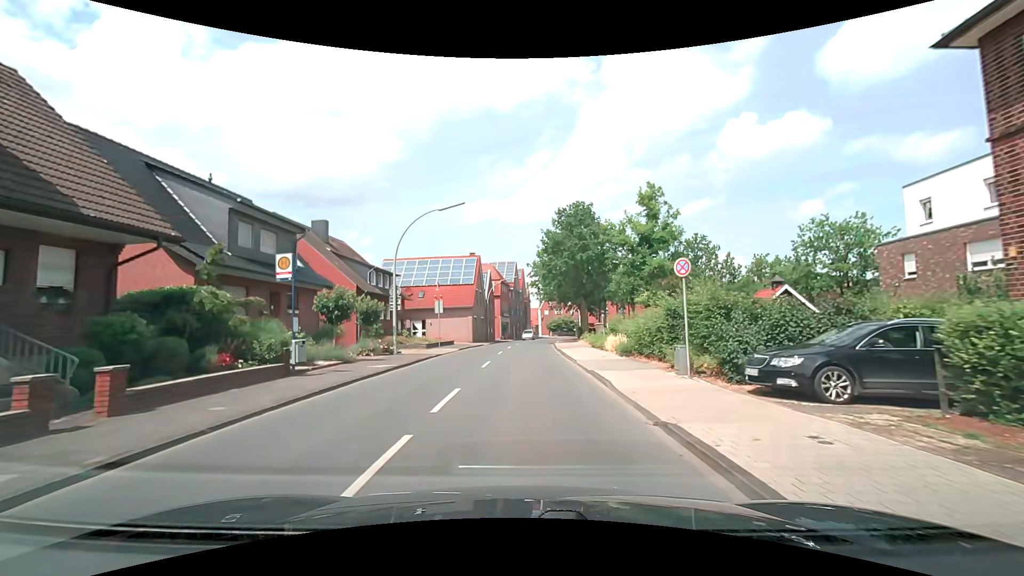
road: secondary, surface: asphalt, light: Day
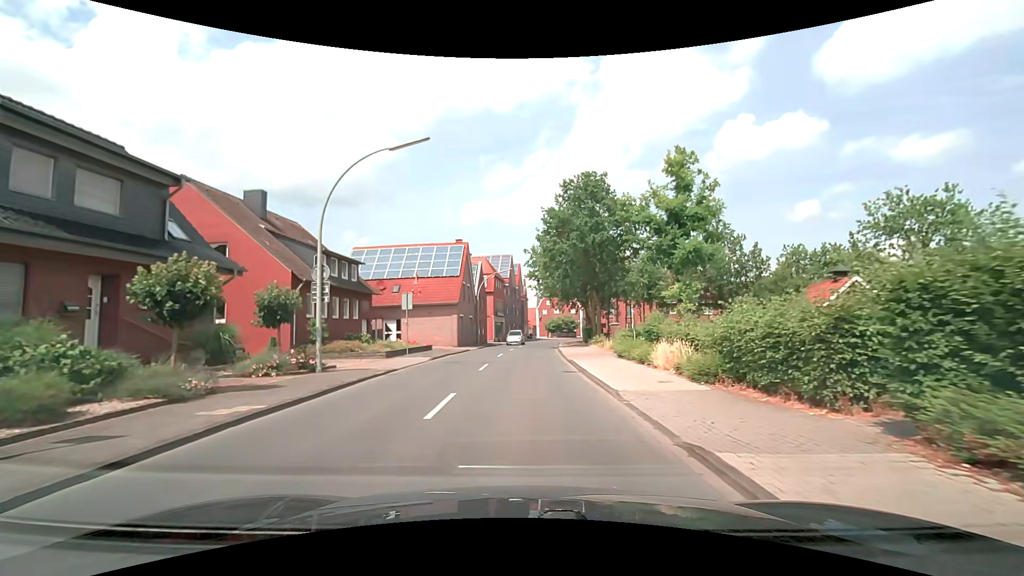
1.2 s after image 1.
(0.0, +9.3) m; +1°
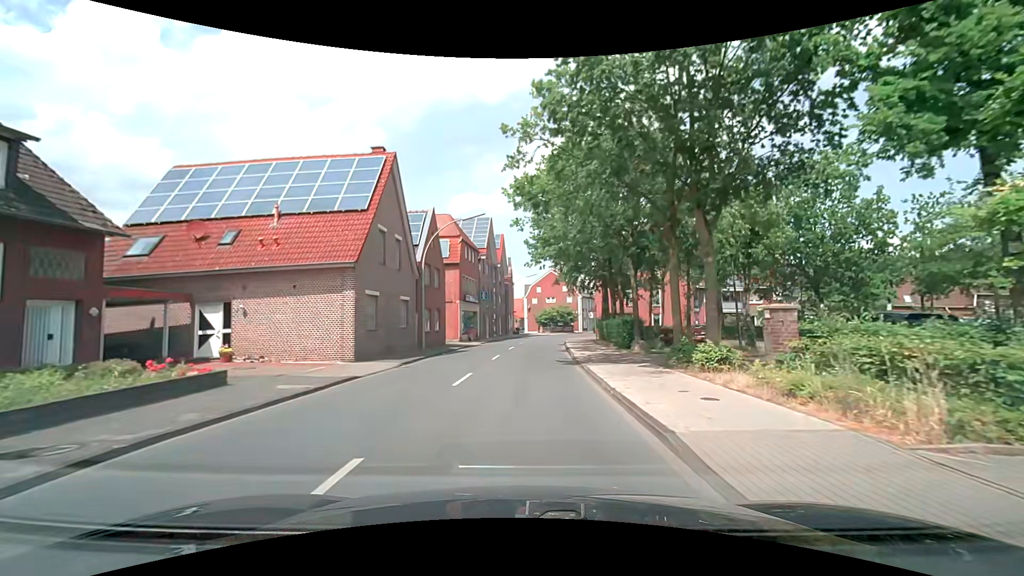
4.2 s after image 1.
(+0.3, +23.4) m; +1°
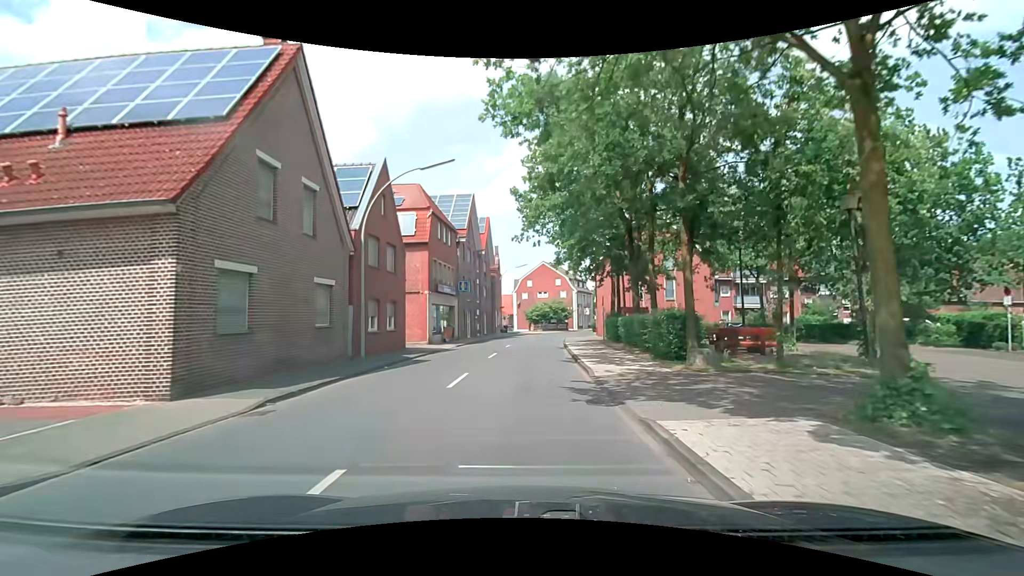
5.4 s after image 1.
(+0.1, +9.4) m; +1°
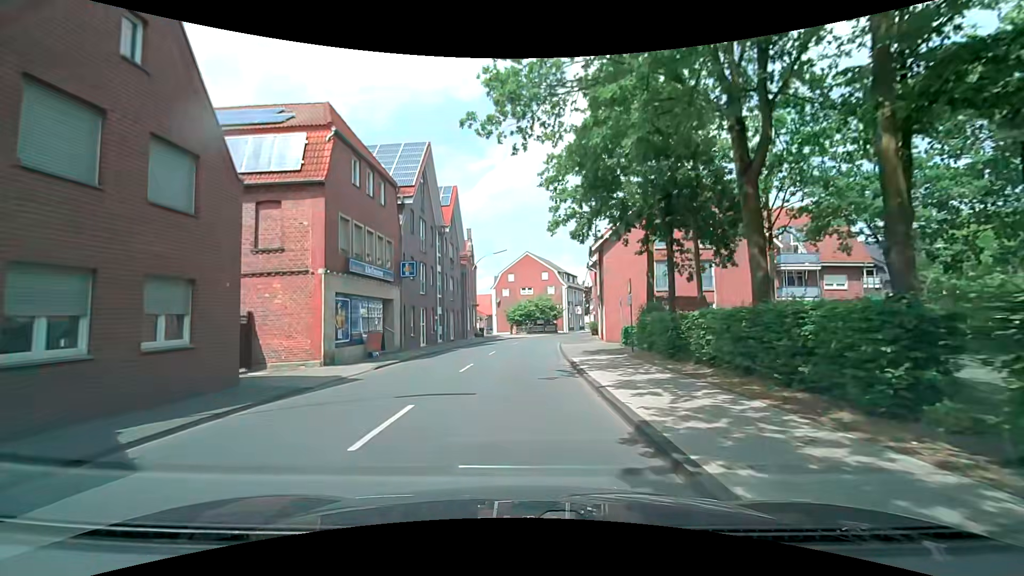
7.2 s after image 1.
(+0.3, +14.2) m; +2°
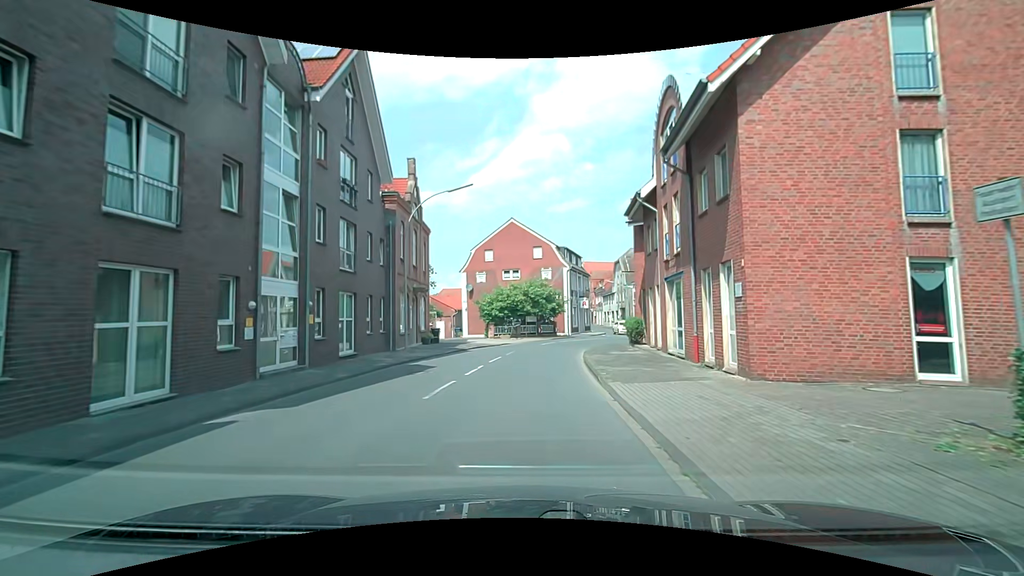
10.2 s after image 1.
(+0.5, +23.4) m; +3°
